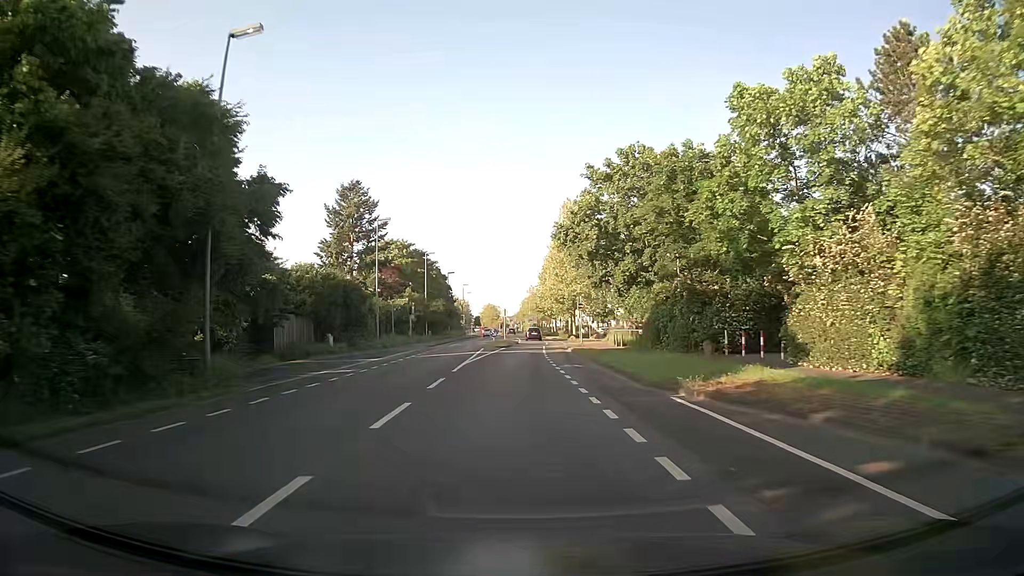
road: secondary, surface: asphalt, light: Day
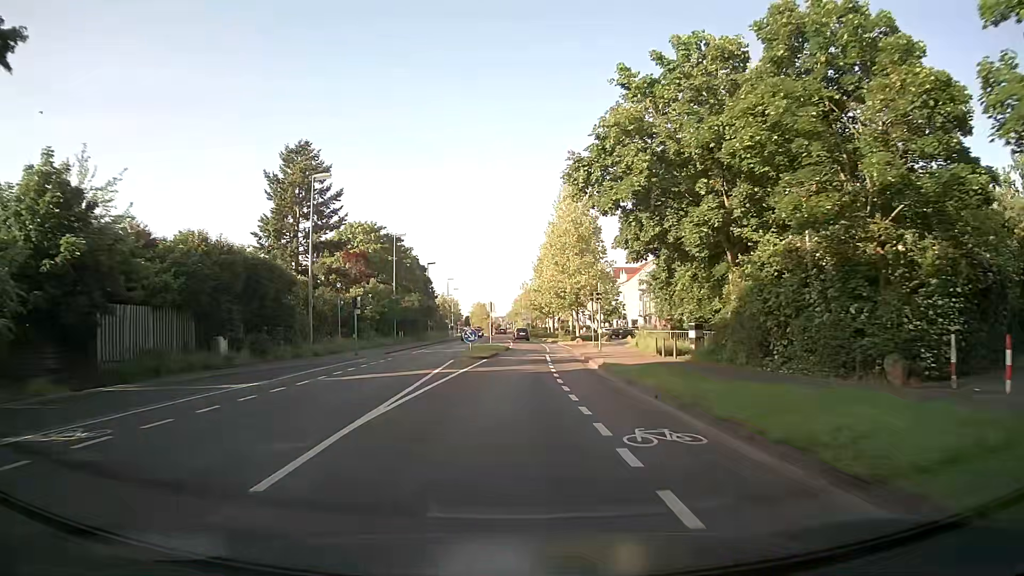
(+0.1, +15.8) m; +1°
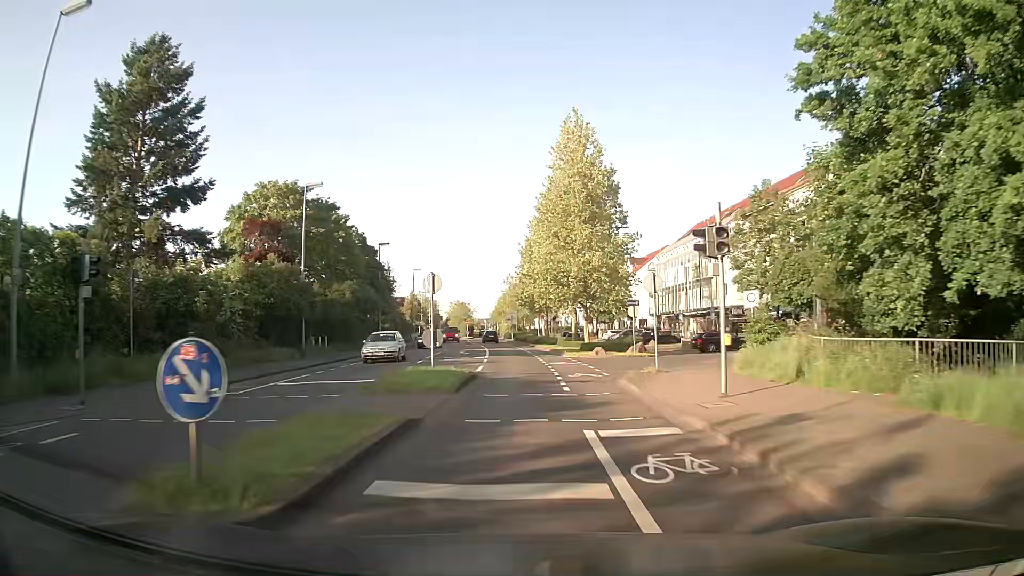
(+0.2, +23.8) m; +1°
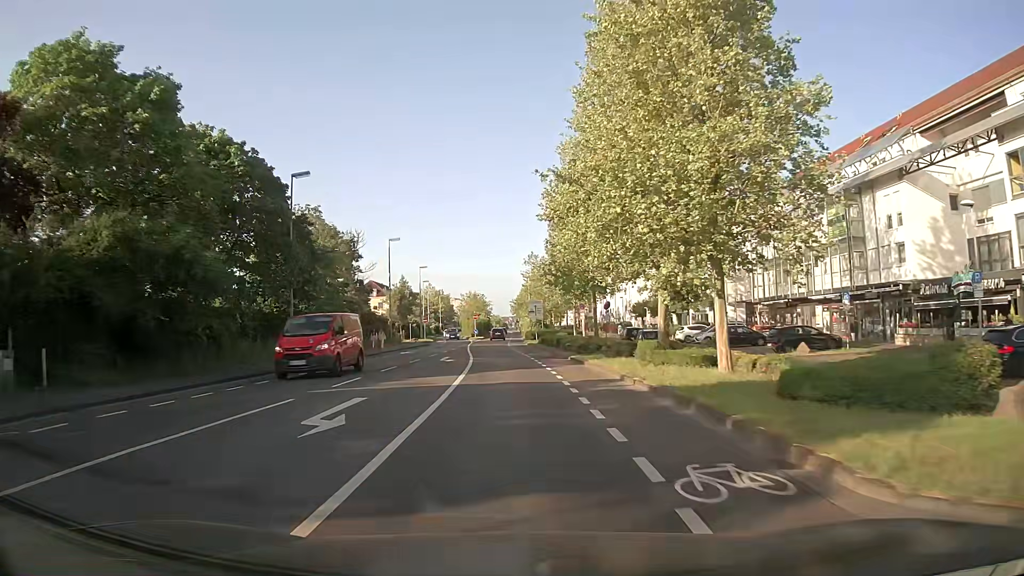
(+0.1, +31.7) m; -2°
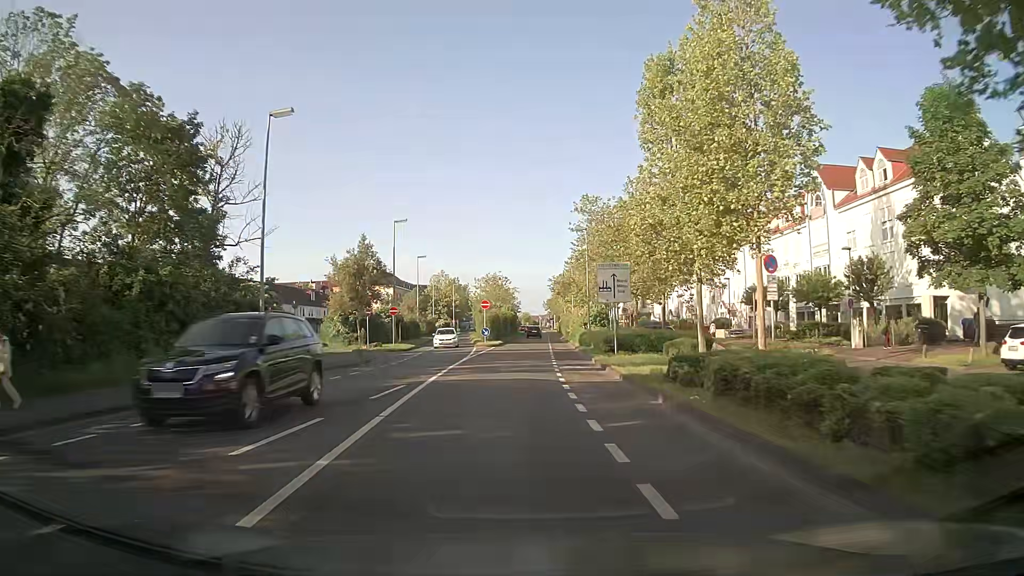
(-1.1, +39.5) m; -3°
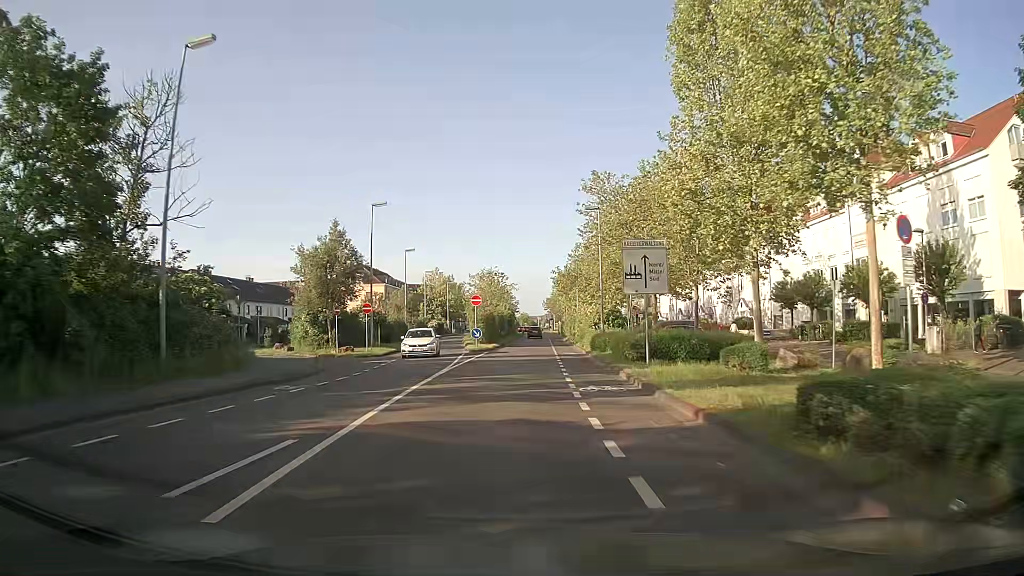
(0.0, +7.9) m; 0°
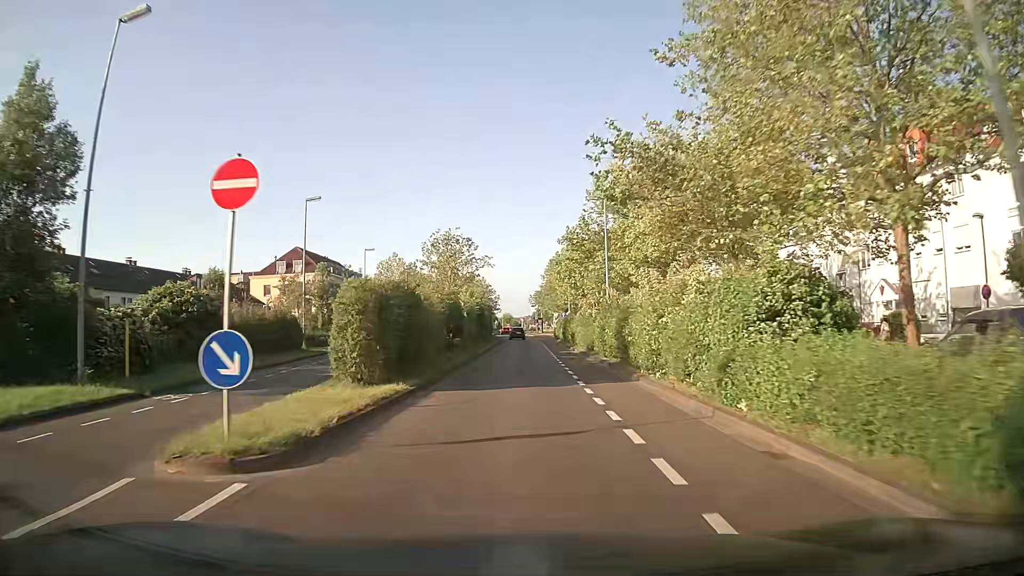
(+0.7, +31.7) m; +3°
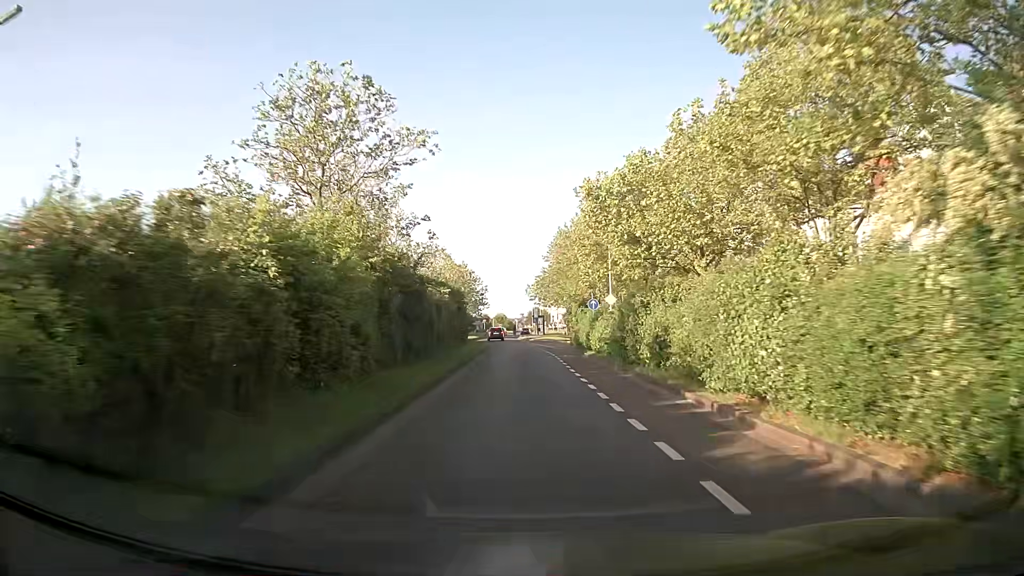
(-0.3, +31.6) m; -1°
(0, +10) (0, +20) (0, +30) (0, +40) (-1, +50) (-1, +60) (-2, +70) (-2, +80) (-2, +90) (-2, +100) m
